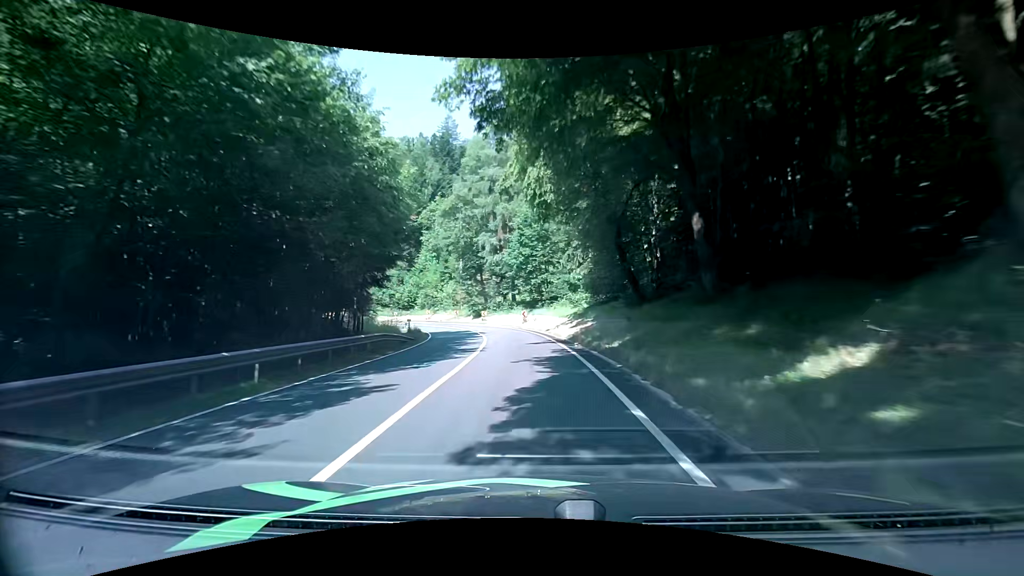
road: secondary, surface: asphalt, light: Day
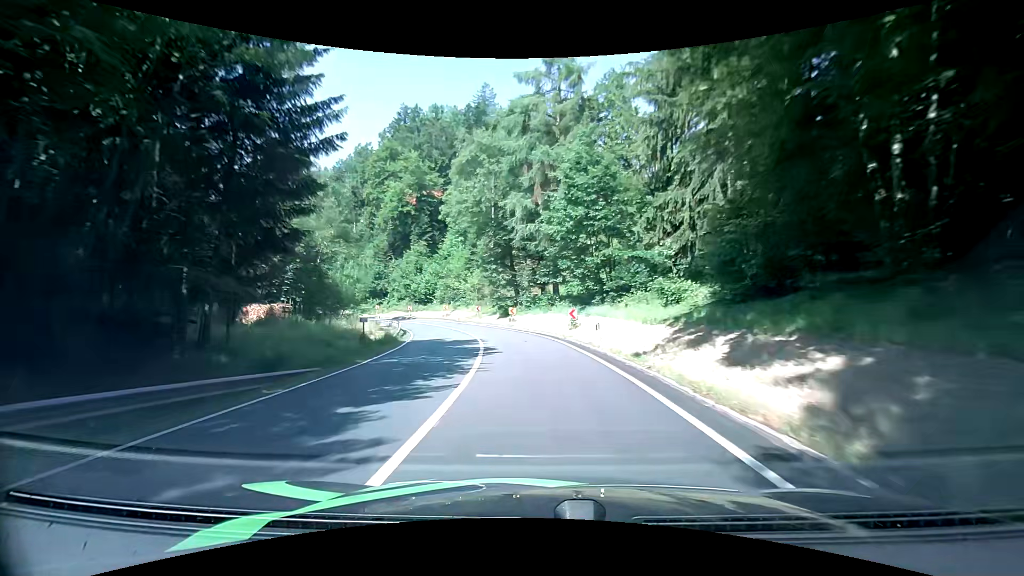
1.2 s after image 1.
(-0.7, +19.4) m; -4°
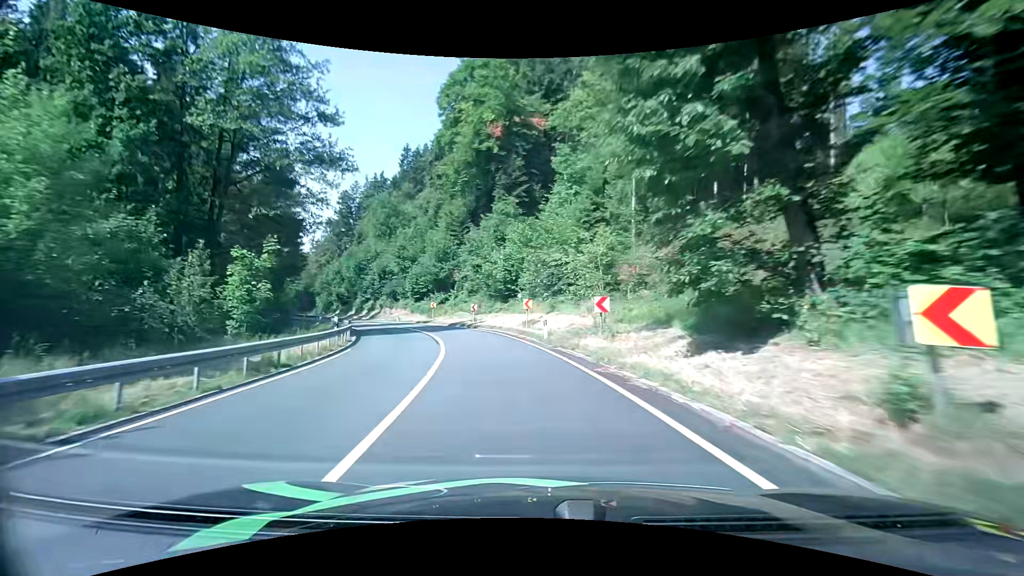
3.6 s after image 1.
(-4.2, +38.0) m; -15°
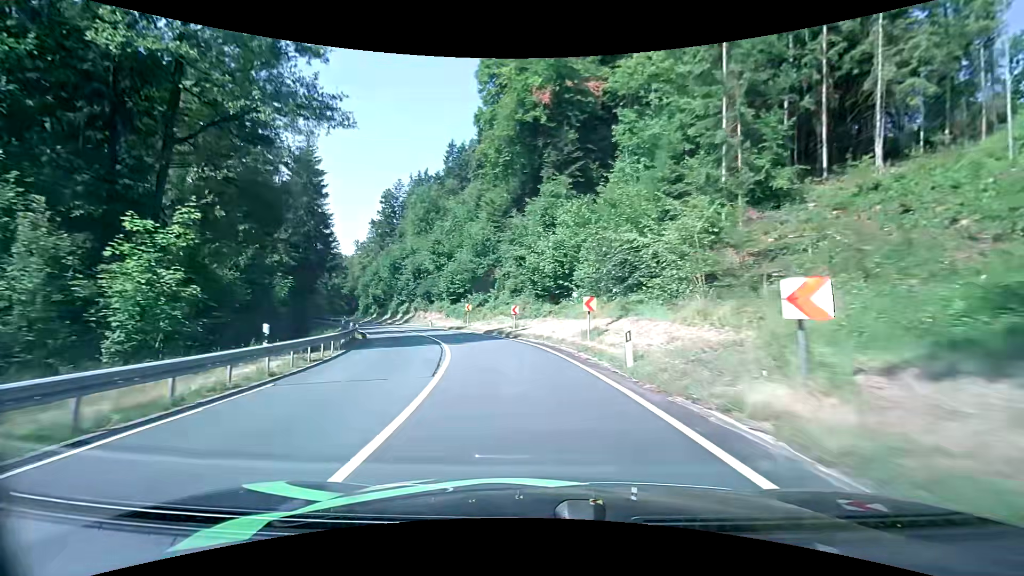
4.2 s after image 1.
(-0.4, +9.6) m; -5°
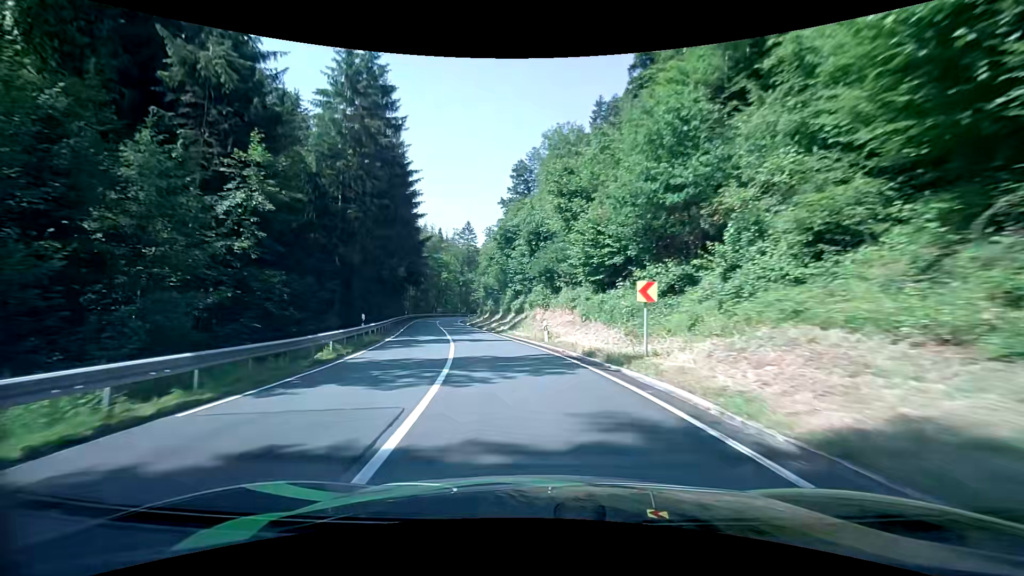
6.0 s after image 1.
(-4.6, +29.2) m; -17°
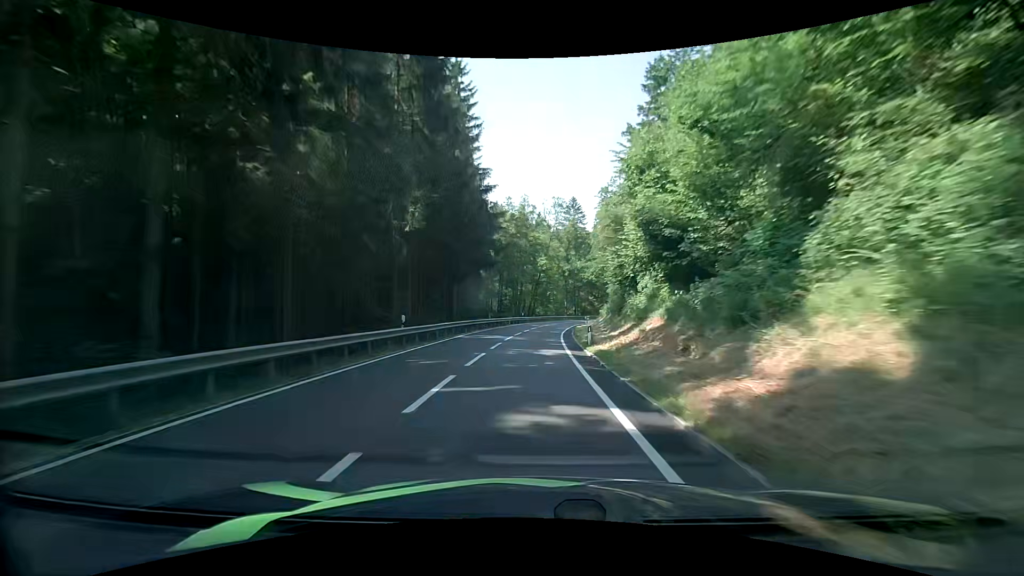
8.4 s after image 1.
(-6.4, +41.3) m; -14°
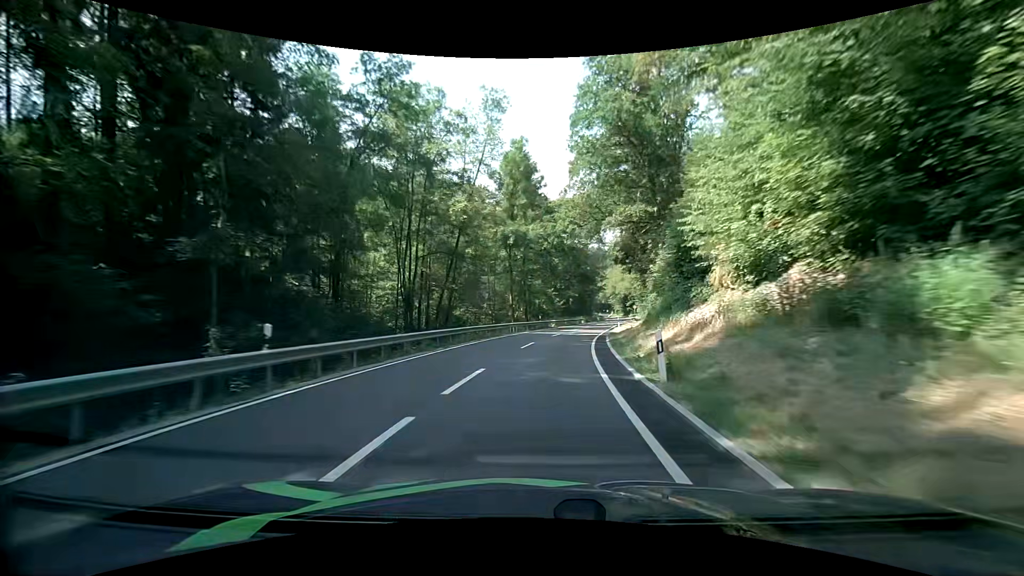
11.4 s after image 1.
(+2.4, +52.1) m; +6°
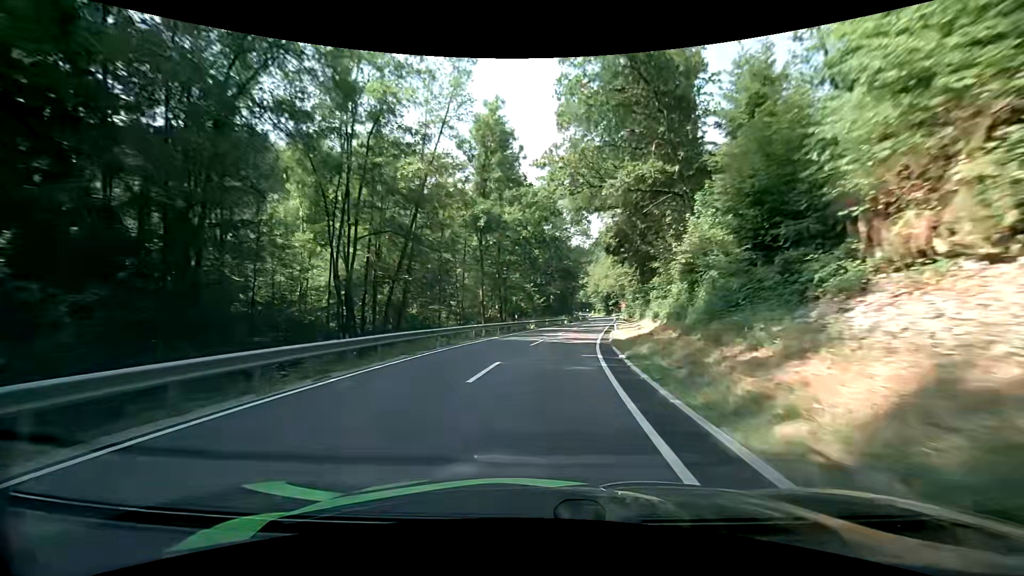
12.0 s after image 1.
(+0.3, +10.5) m; +3°
(0, +10) (+1, +20) (+2, +30) (+3, +40) (+5, +50) (+7, +59) (+9, +69) (+11, +79) (+12, +89) (+14, +99) m
